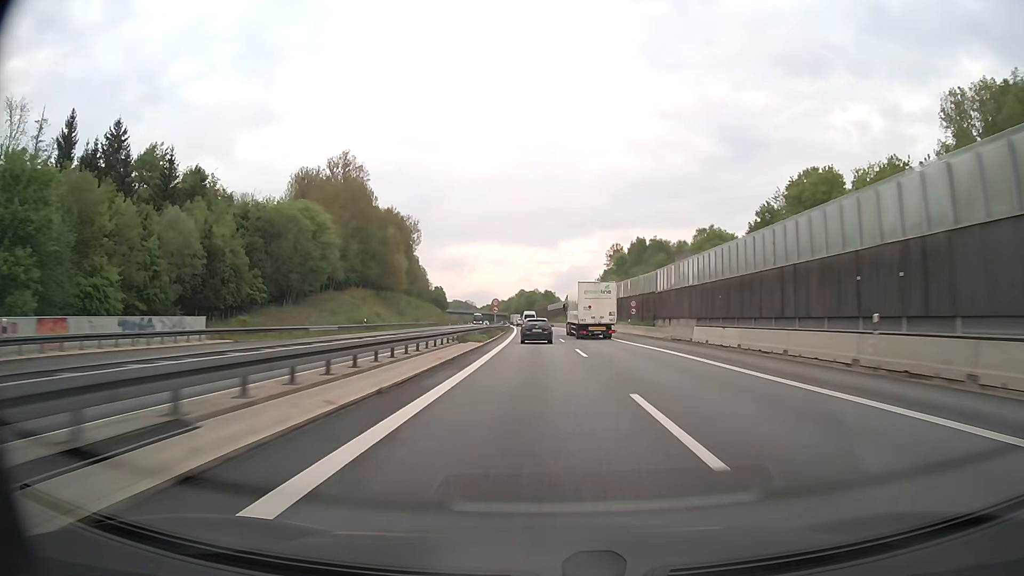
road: motorway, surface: asphalt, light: Day
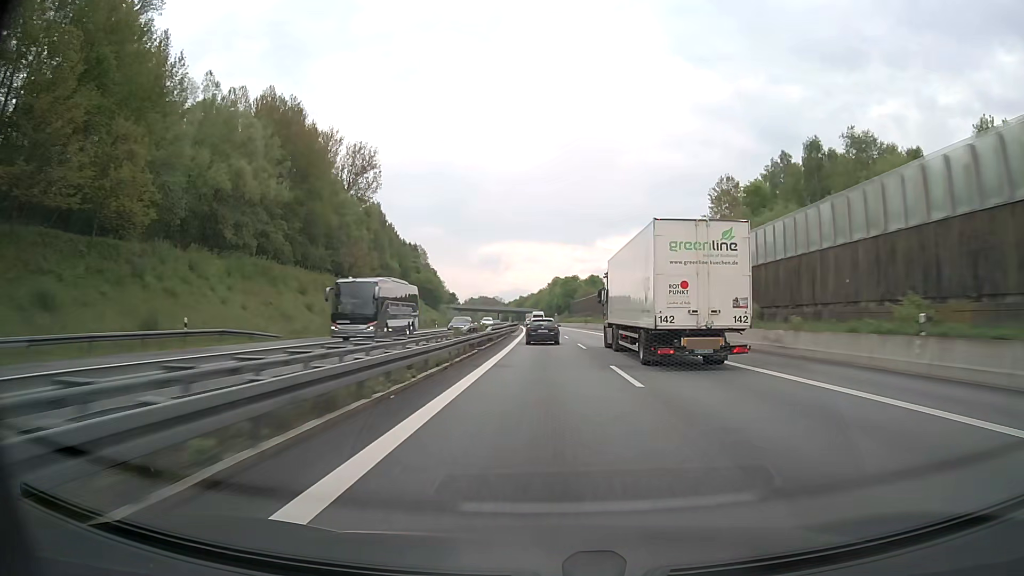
(-2.9, +100.8) m; -3°
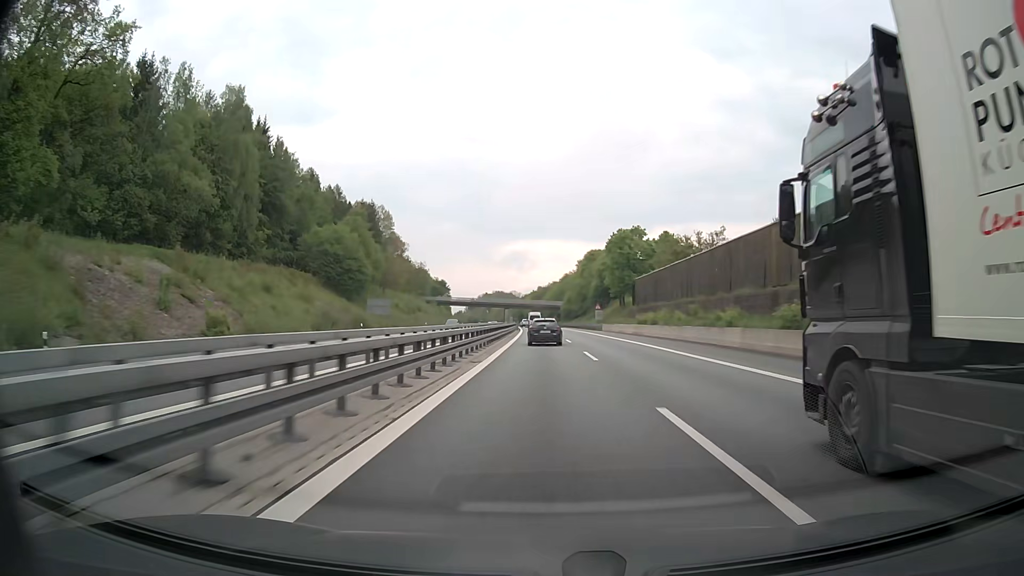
(-1.4, +99.6) m; -2°
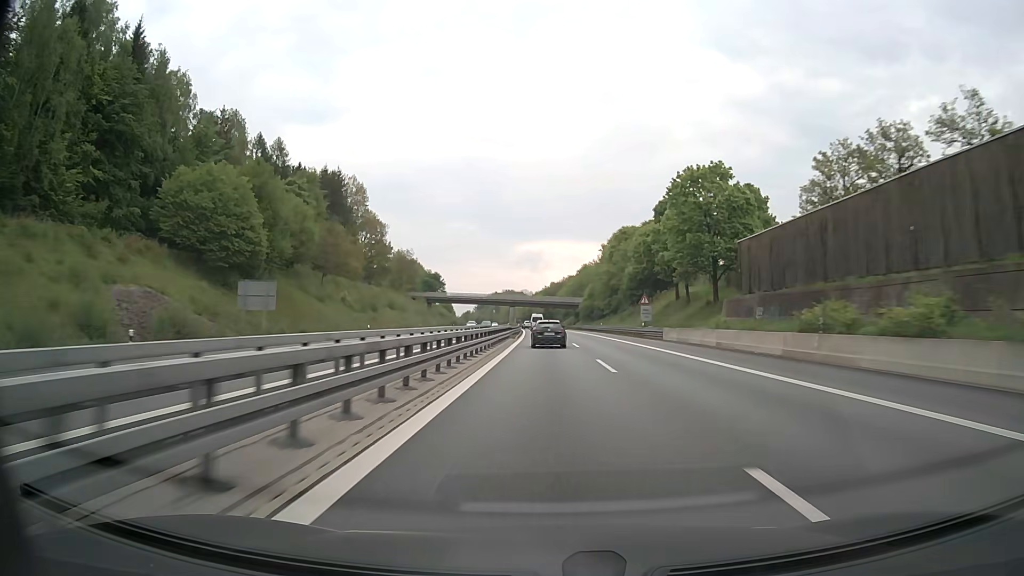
(-0.5, +40.3) m; -1°
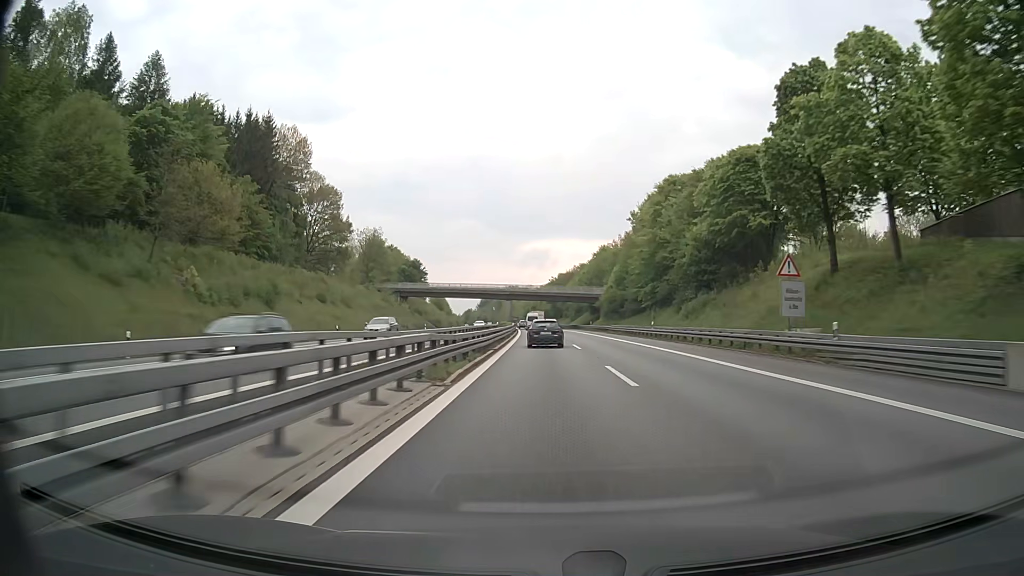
(-0.2, +40.6) m; -1°
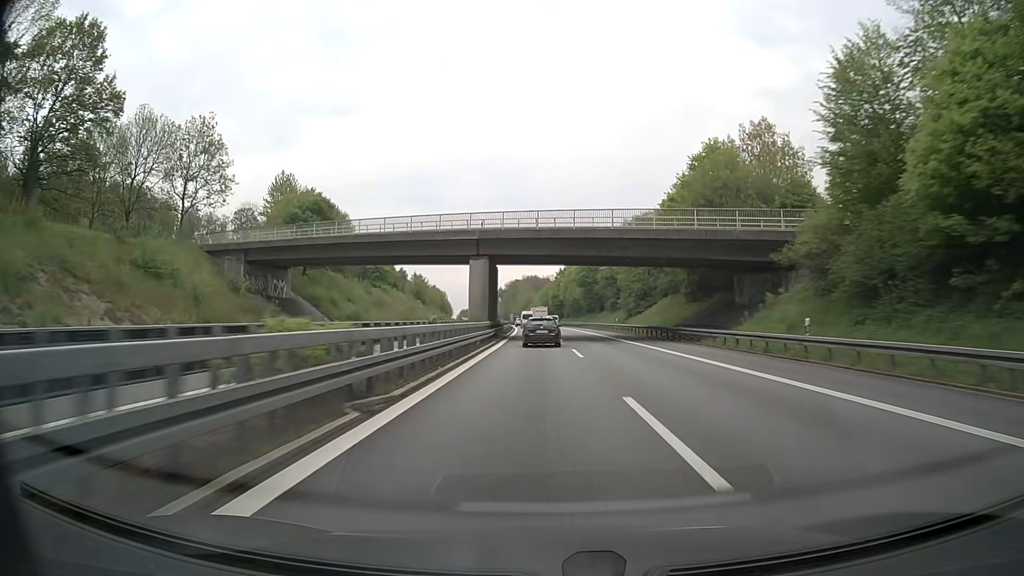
(-1.0, +80.5) m; -2°
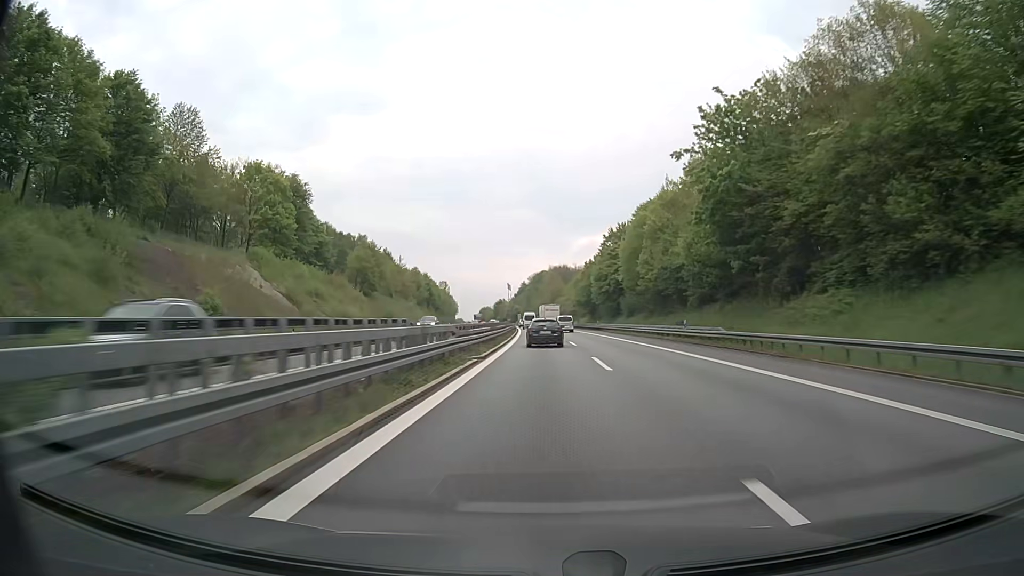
(-1.7, +78.2) m; -2°
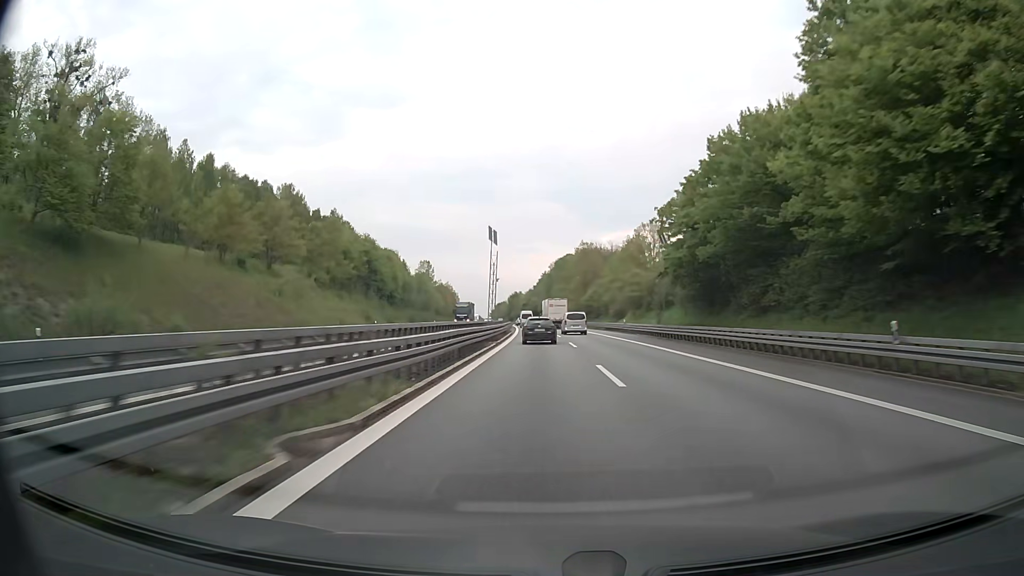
(-0.9, +76.5) m; -2°
(0, +10) (0, +20) (0, +30) (0, +40) (-1, +50) (-1, +60) (-1, +70) (-2, +80) (-2, +90) (-3, +100) m
